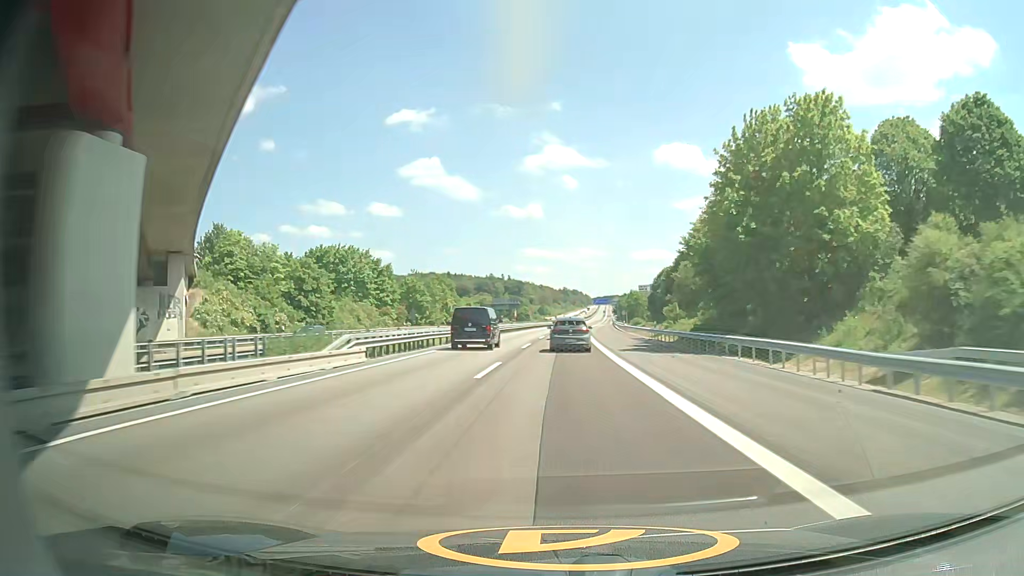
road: motorway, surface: asphalt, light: Day
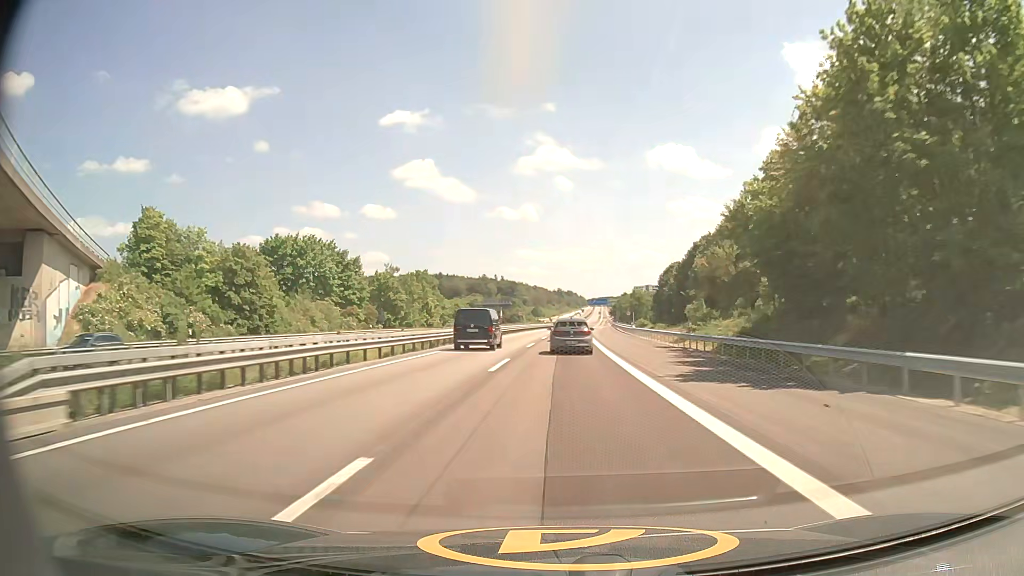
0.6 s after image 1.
(-0.1, +15.1) m; 0°
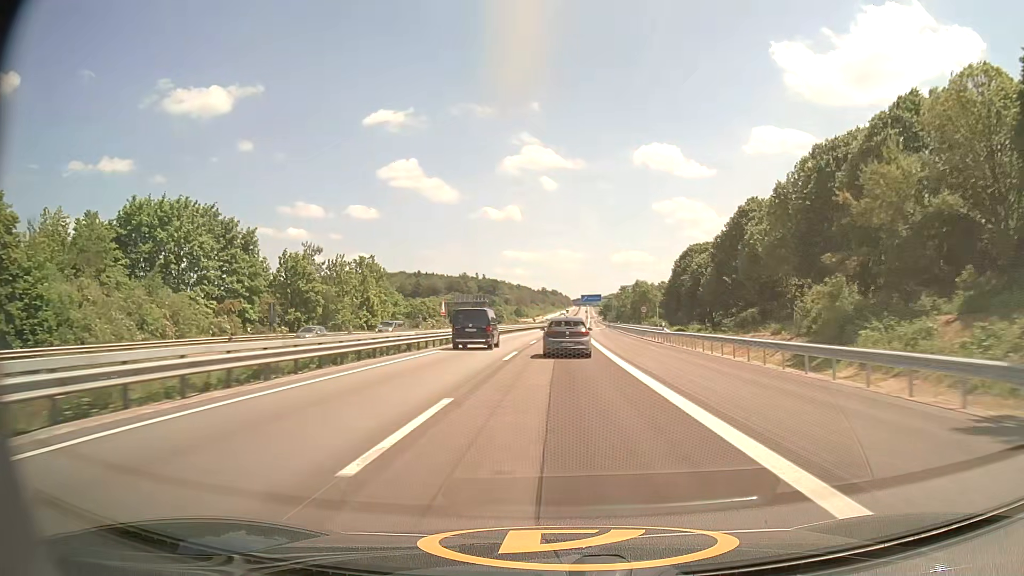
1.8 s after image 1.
(+0.3, +30.3) m; +1°
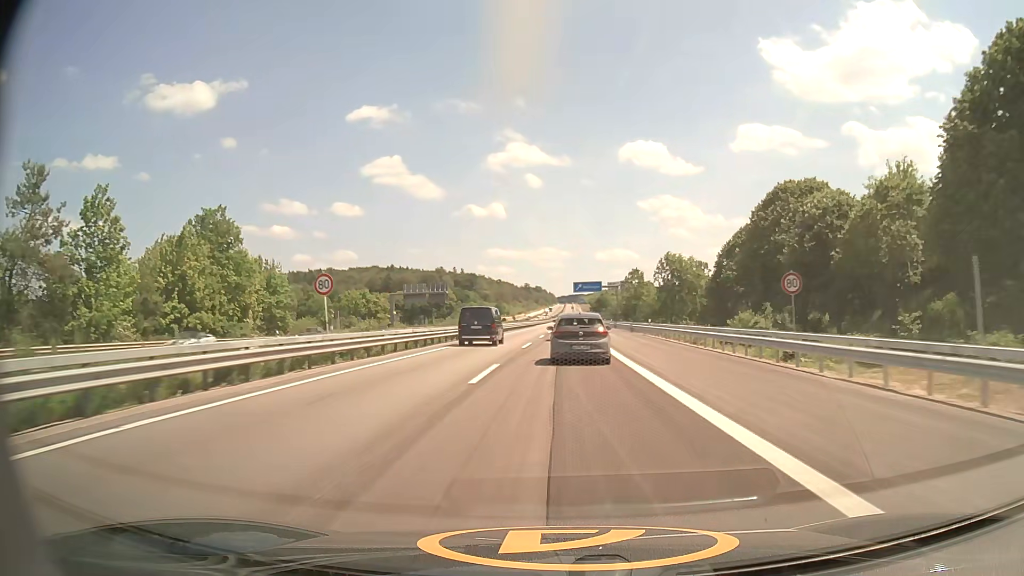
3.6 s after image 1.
(+0.7, +44.9) m; +2°
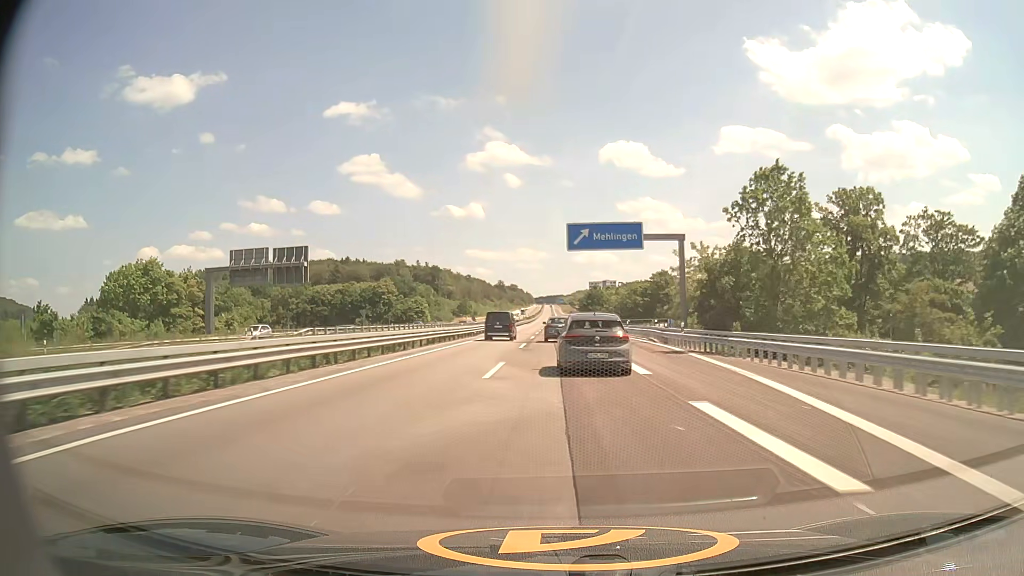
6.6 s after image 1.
(+1.0, +69.1) m; +2°
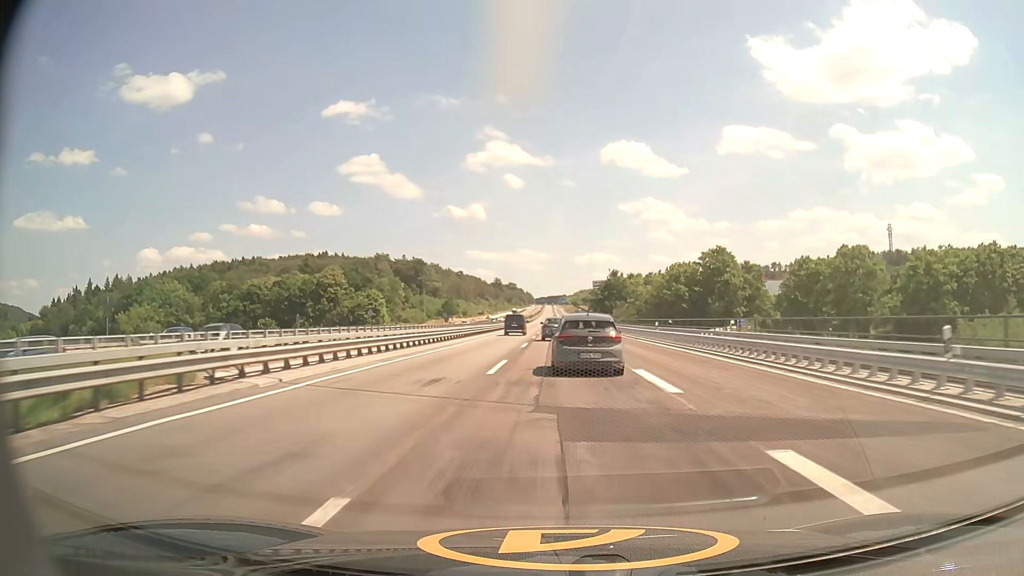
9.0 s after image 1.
(+0.1, +51.9) m; +1°
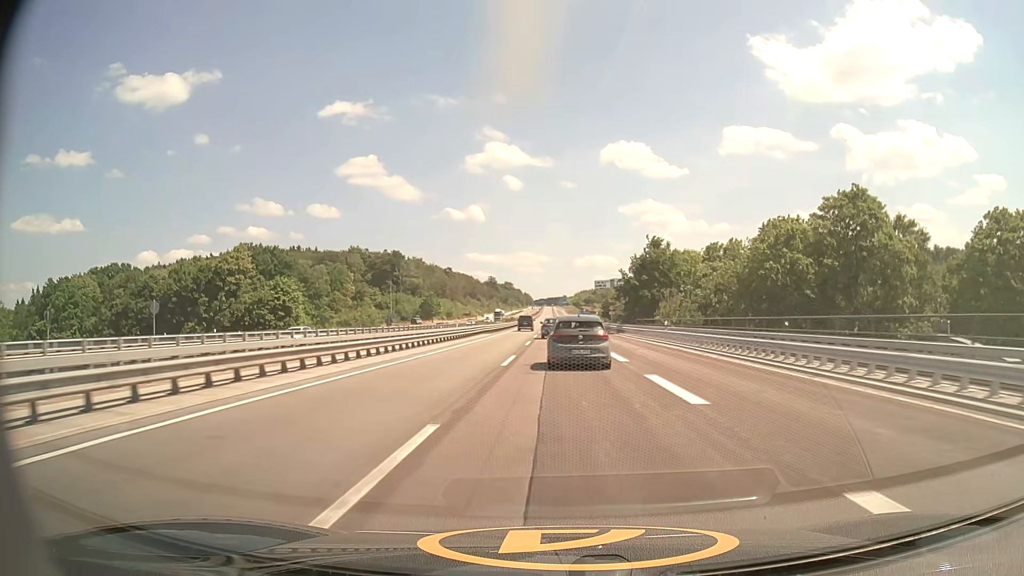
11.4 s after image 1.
(-0.8, +49.6) m; -1°
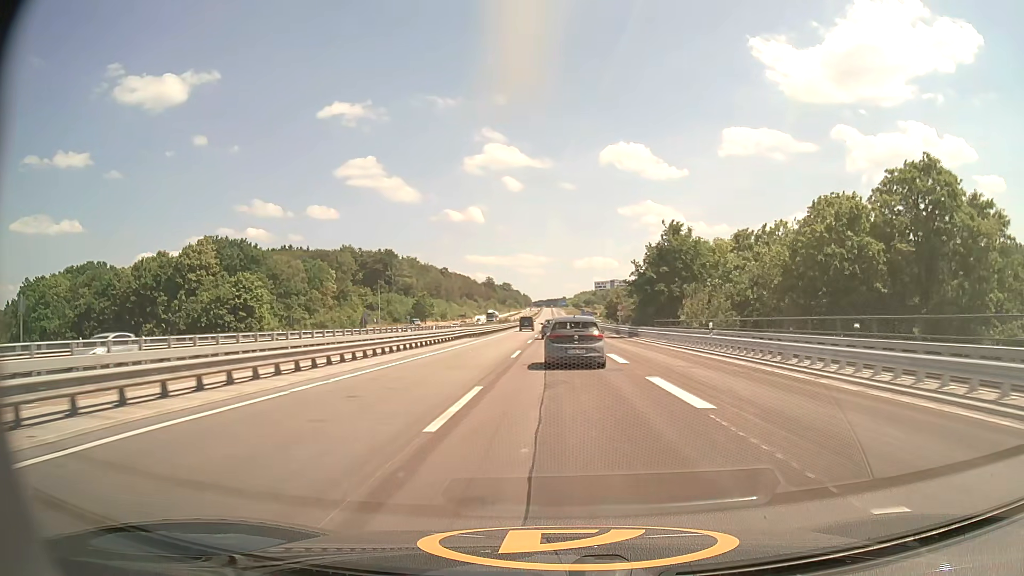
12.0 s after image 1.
(0.0, +12.4) m; 0°
(0, +10) (0, +20) (0, +30) (0, +40) (0, +50) (0, +60) (0, +70) (0, +80) (0, +90) (0, +100) m
